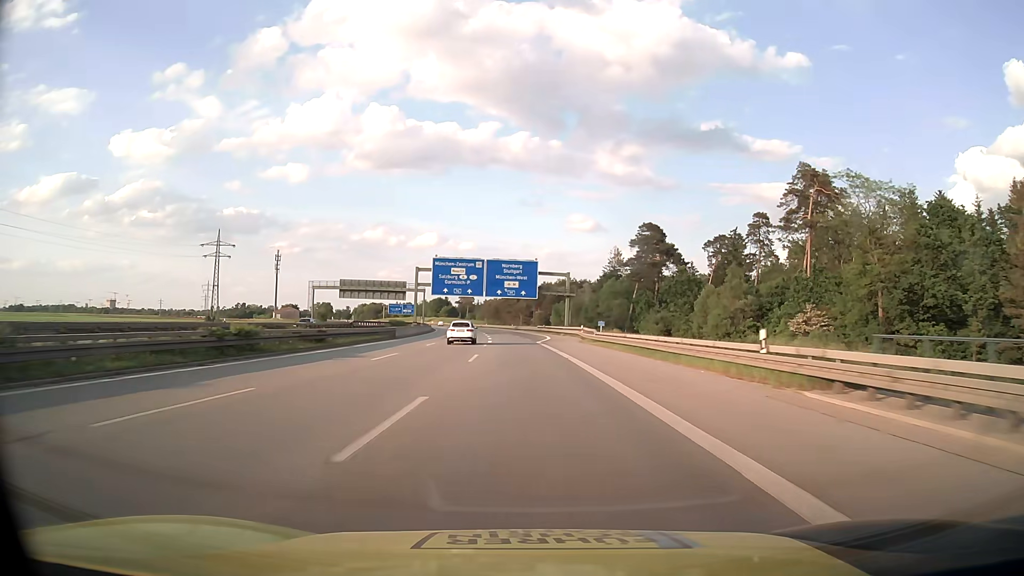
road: motorway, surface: asphalt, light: Day
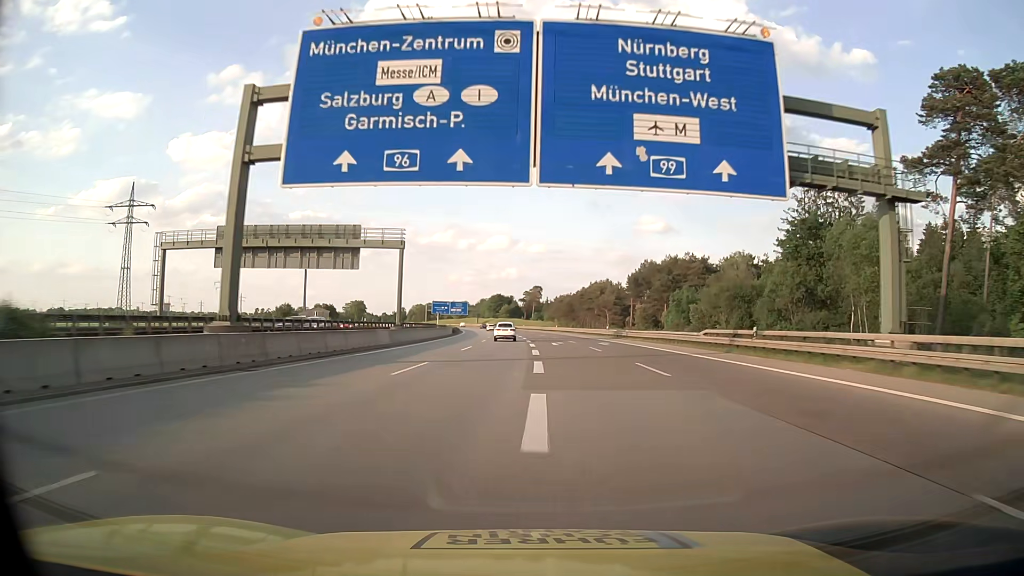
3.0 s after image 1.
(-4.5, +80.5) m; -6°
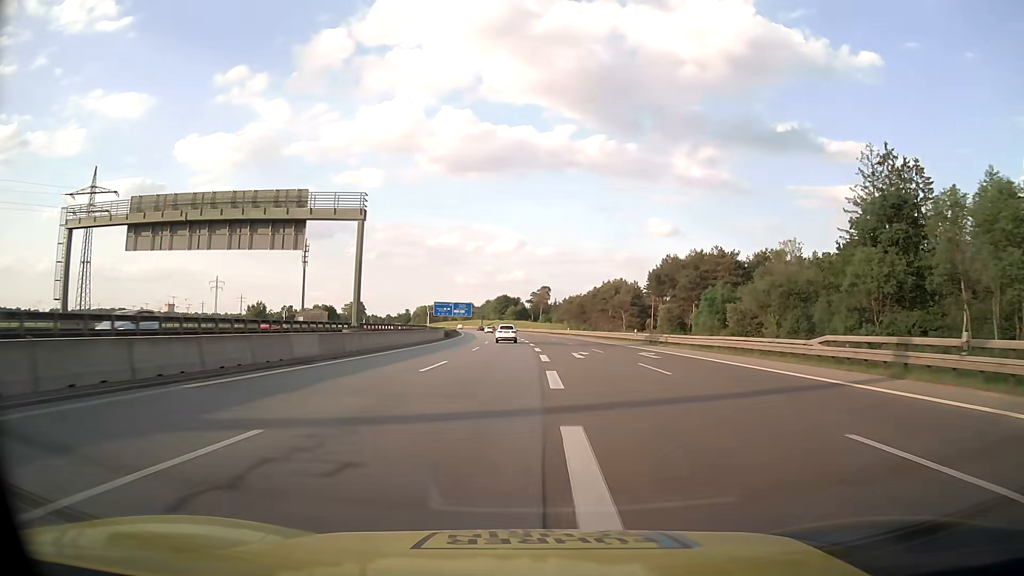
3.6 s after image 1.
(-0.1, +16.1) m; 0°
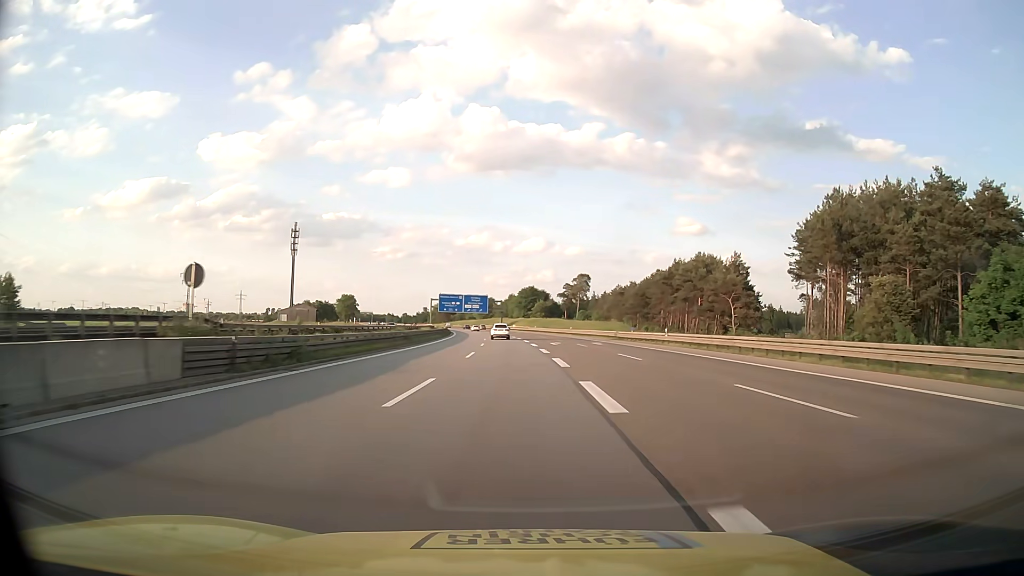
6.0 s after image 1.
(-1.4, +64.6) m; -3°
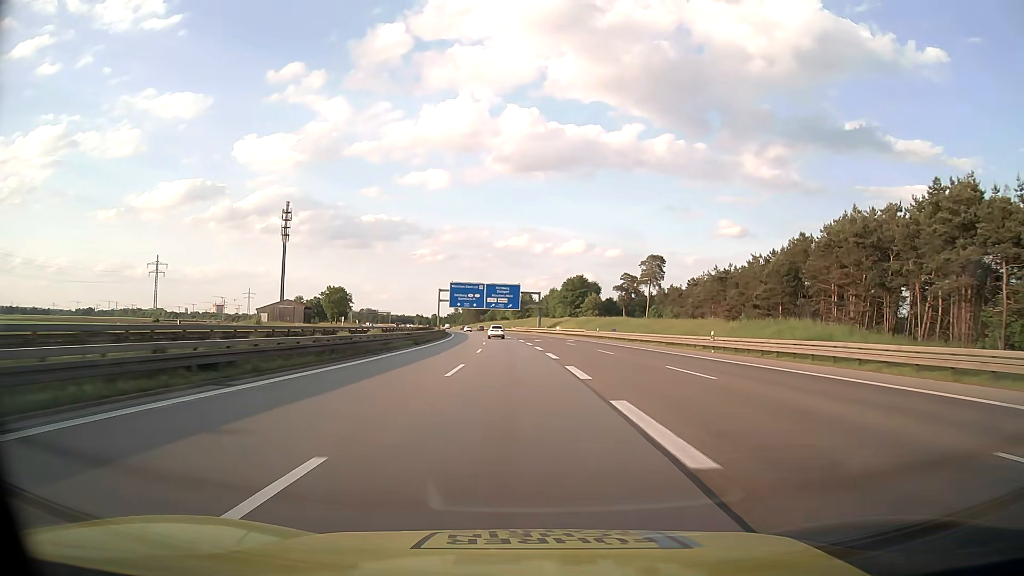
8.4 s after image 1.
(-1.8, +64.7) m; -3°
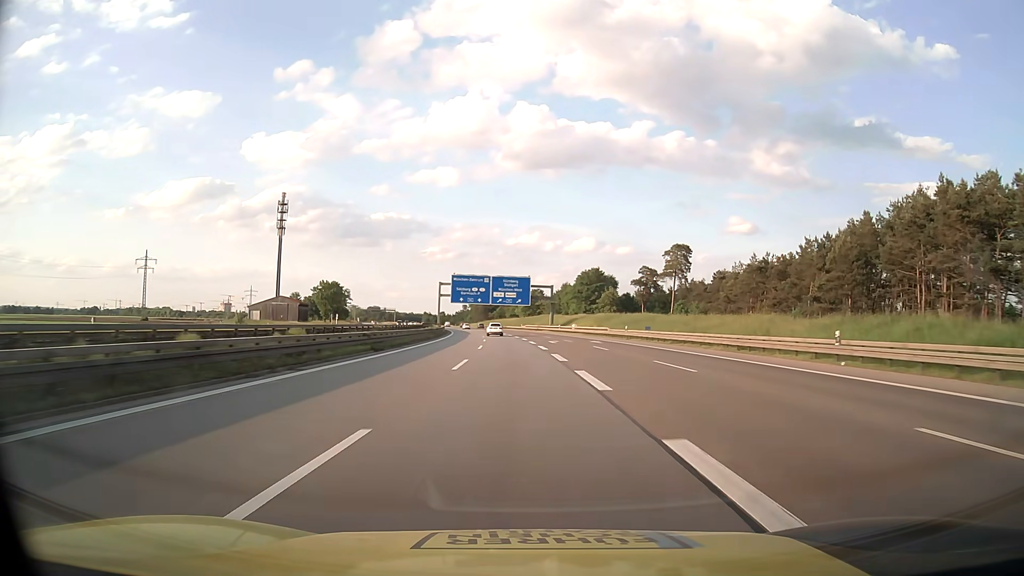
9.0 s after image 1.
(-0.1, +16.2) m; -1°
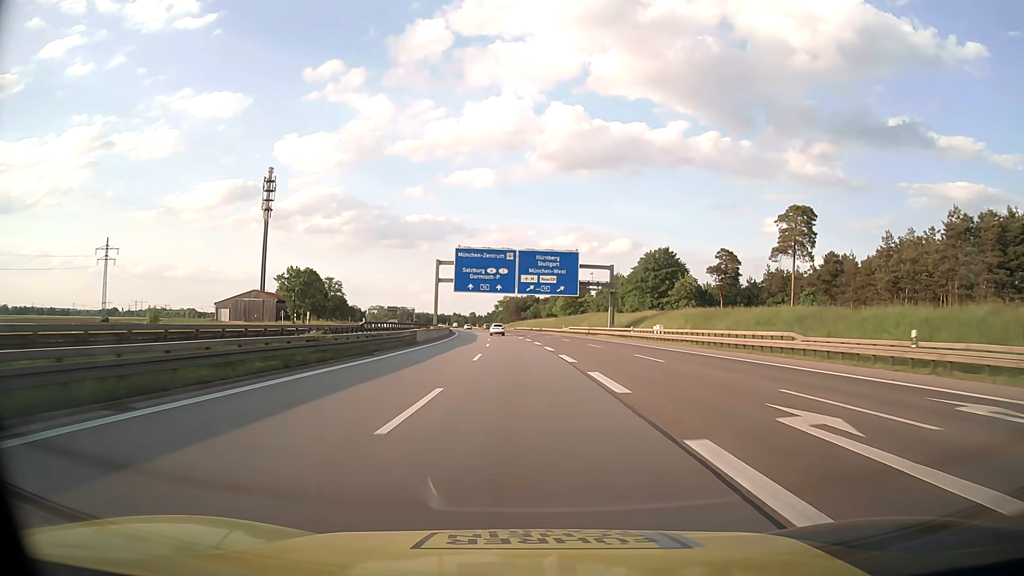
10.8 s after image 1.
(-1.3, +48.5) m; -3°
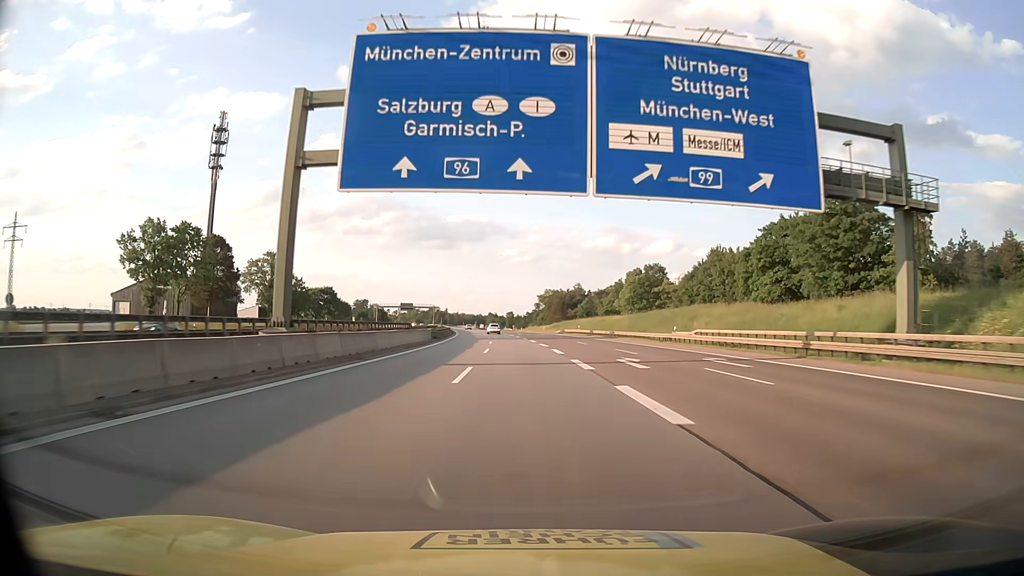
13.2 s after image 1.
(-2.1, +64.6) m; -4°
(0, +10) (0, +20) (0, +30) (-1, +40) (-1, +50) (-2, +60) (-2, +70) (-3, +80) (-4, +90) (-4, +100) m
